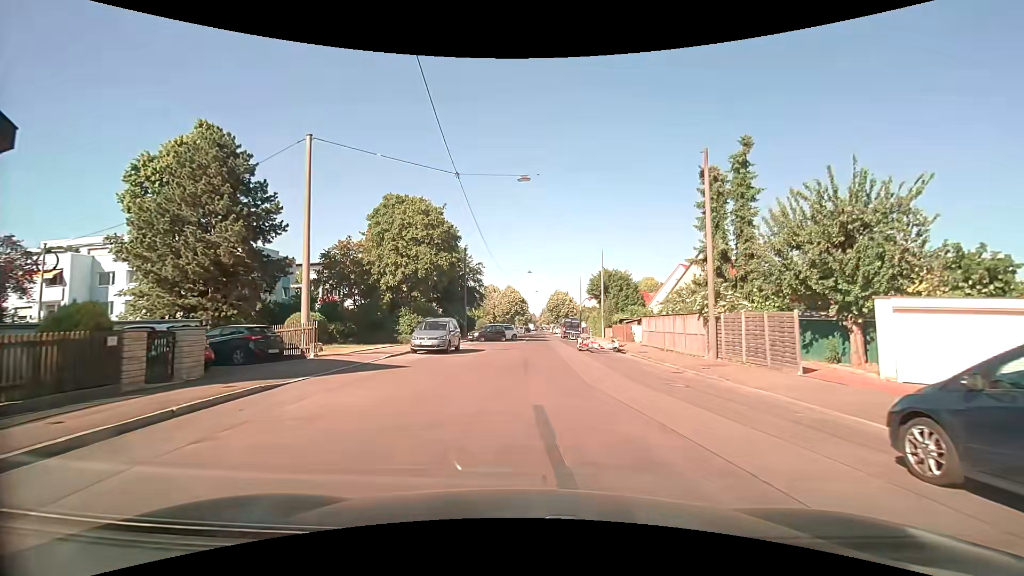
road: residential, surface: asphalt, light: Day
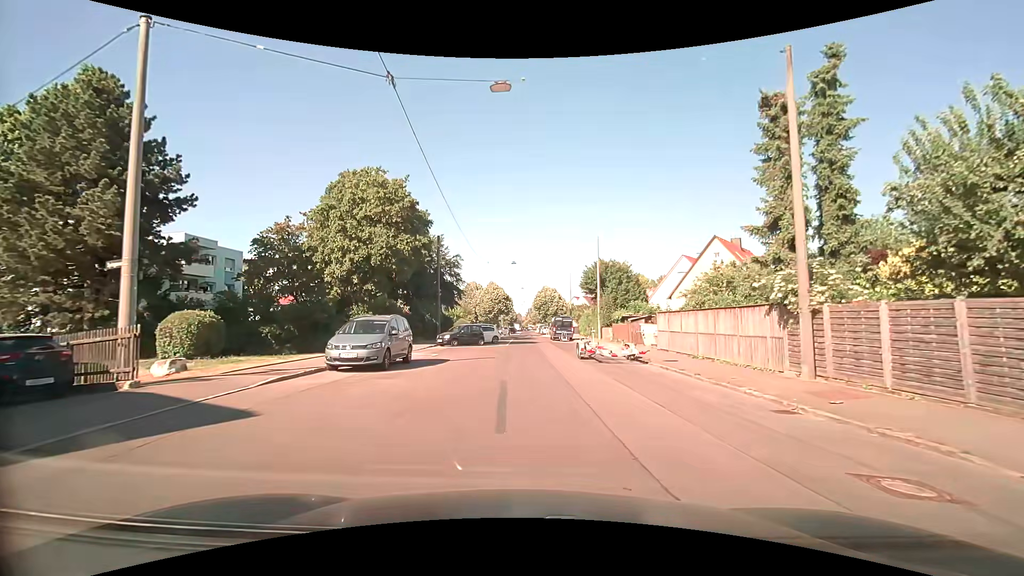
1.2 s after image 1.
(+0.1, +8.2) m; +1°
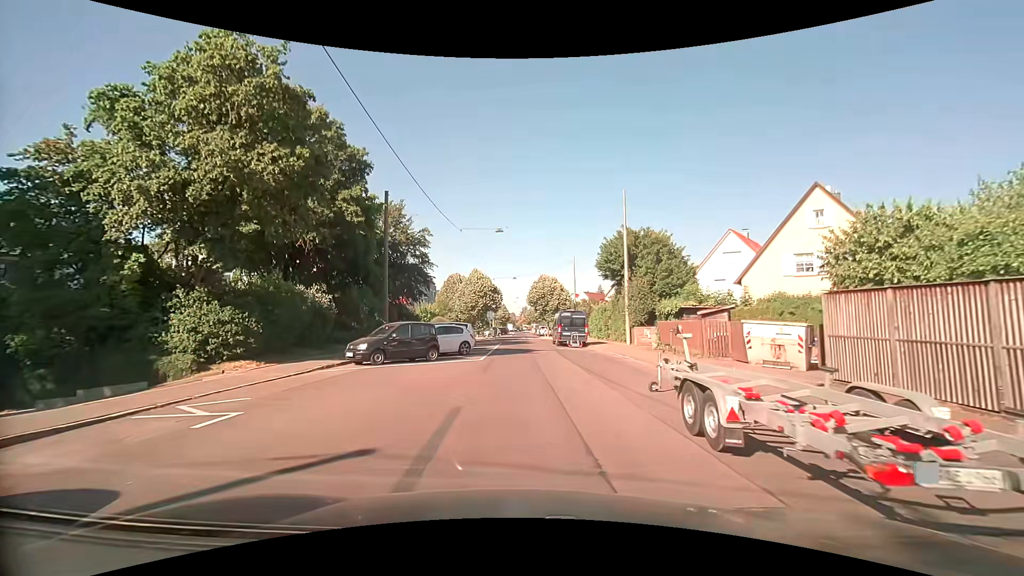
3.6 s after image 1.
(+0.2, +16.3) m; +2°
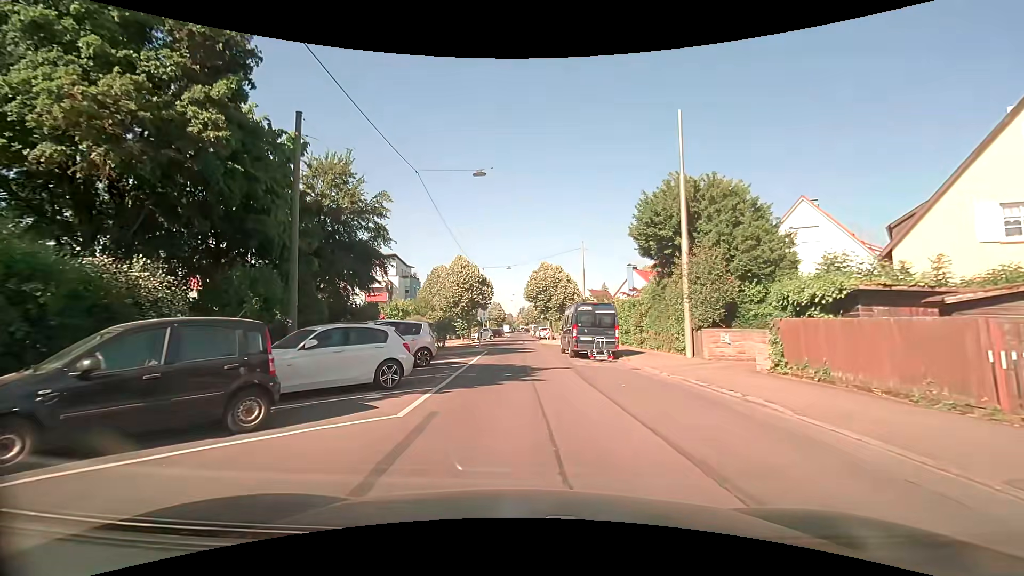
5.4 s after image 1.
(-0.1, +12.5) m; 0°
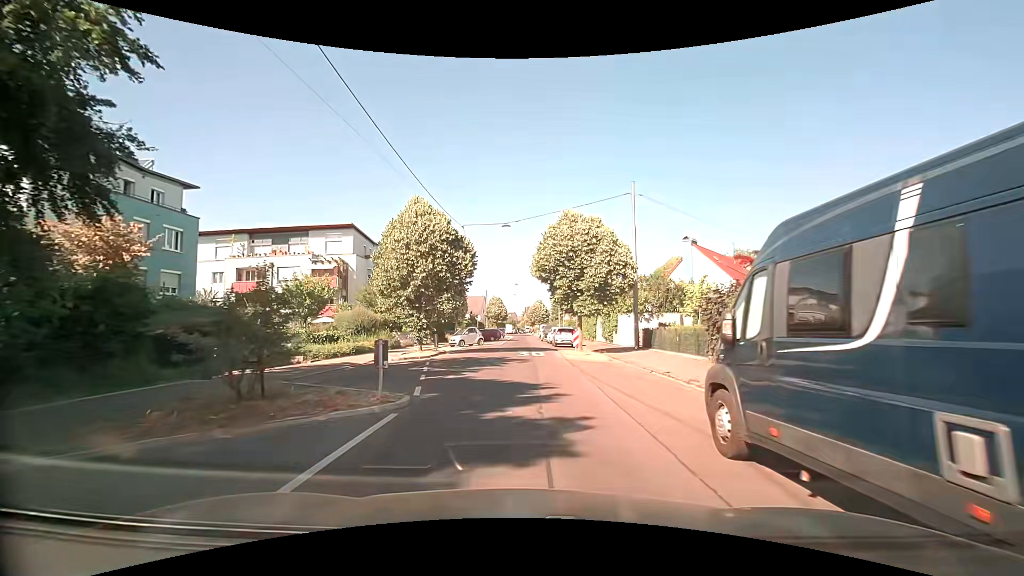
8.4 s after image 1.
(-0.3, +21.6) m; -1°
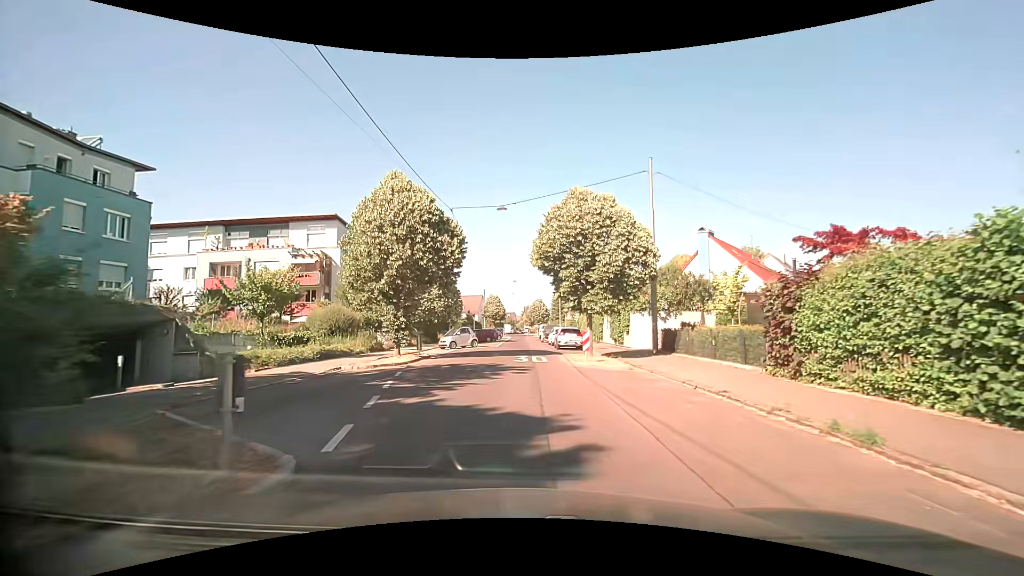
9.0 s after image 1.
(0.0, +4.4) m; 0°
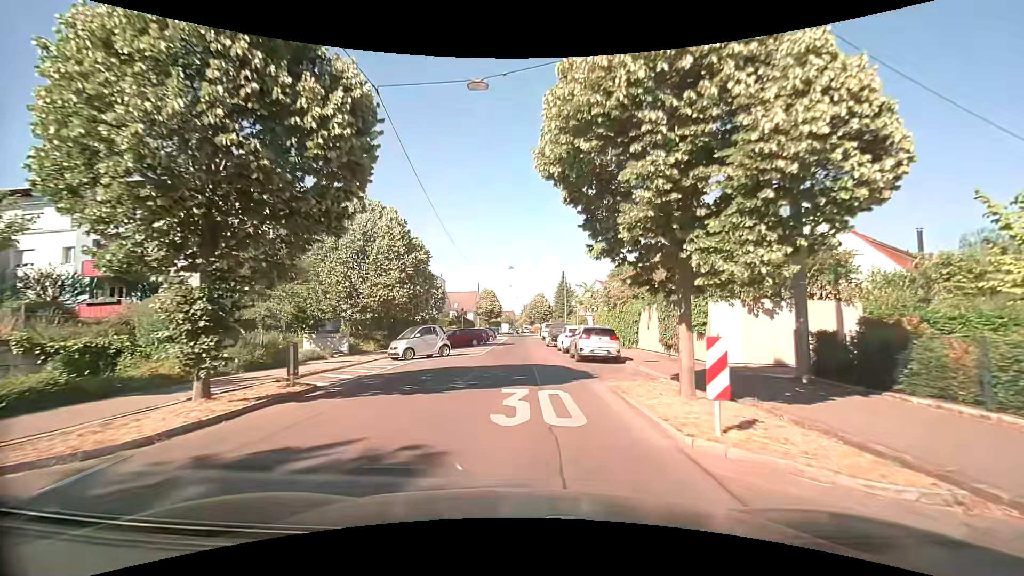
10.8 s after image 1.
(-0.1, +13.4) m; 0°
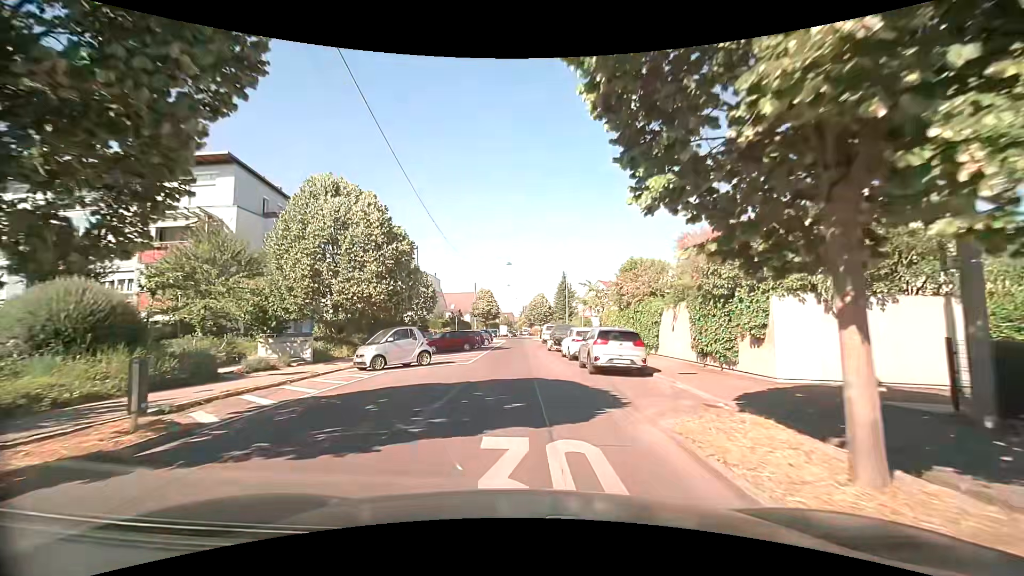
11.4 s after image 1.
(0.0, +4.5) m; 0°
(0, +10) (0, +20) (0, +30) (0, +40) (0, +50) (0, +60) (0, +70) (0, +80) (0, +90) (-1, +100) m
